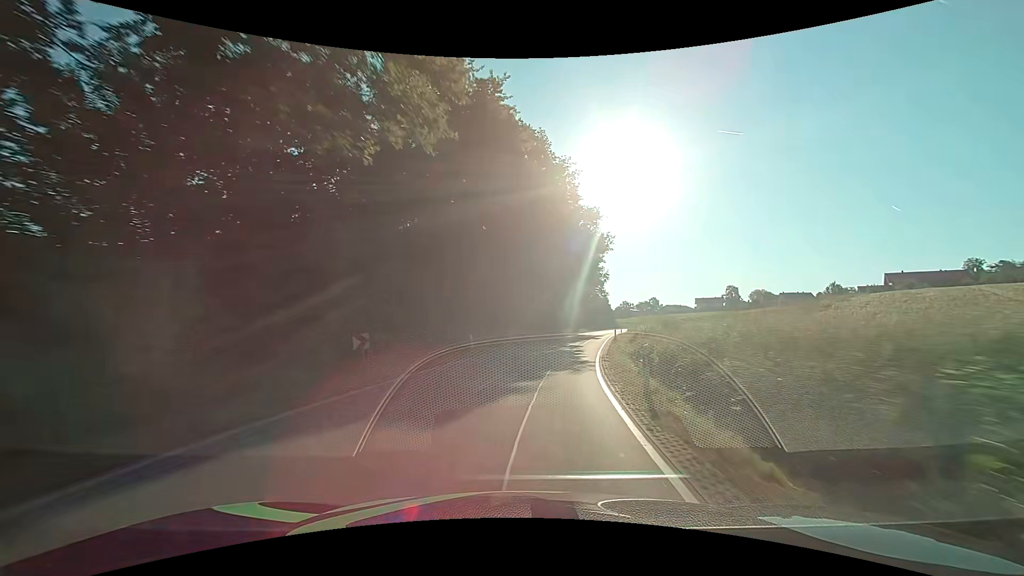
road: secondary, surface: asphalt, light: Day
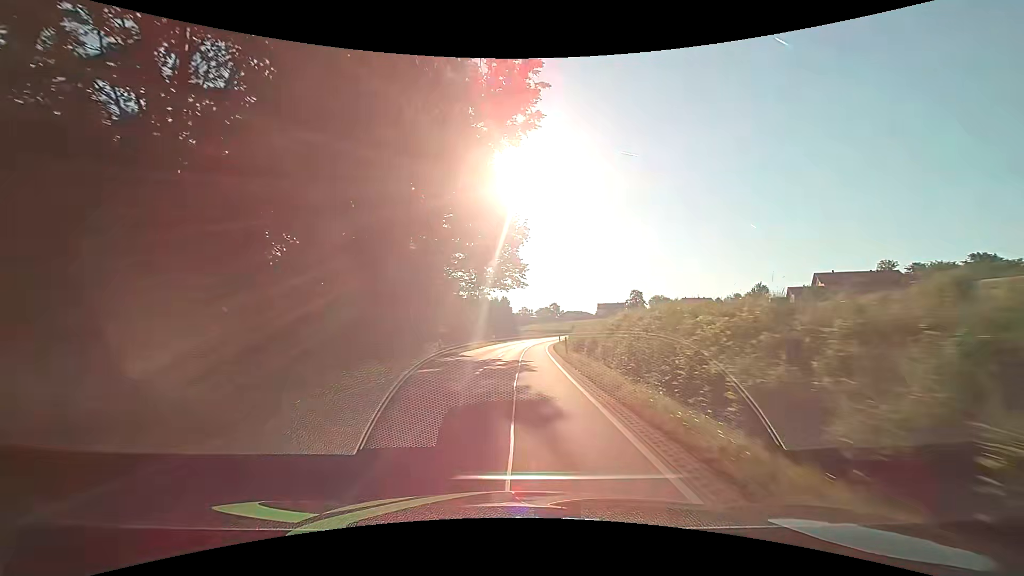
(+5.8, +42.2) m; +12°
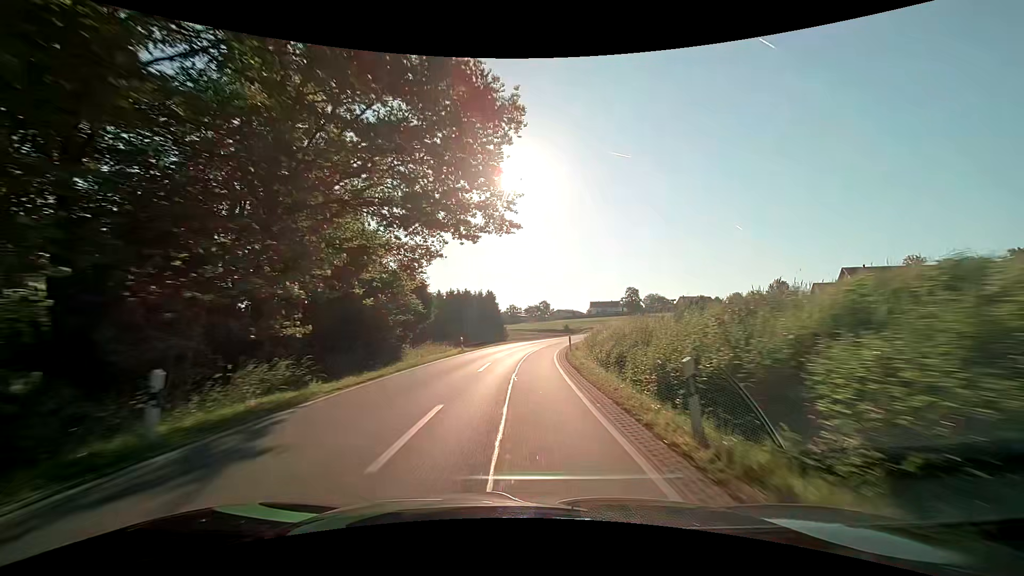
(+0.3, +21.3) m; +2°
(0, +10) (0, +20) (+1, +30) (+2, +40) (+4, +50) (+6, +59) (+9, +69) (+12, +78) (+16, +88) (+19, +97) m
